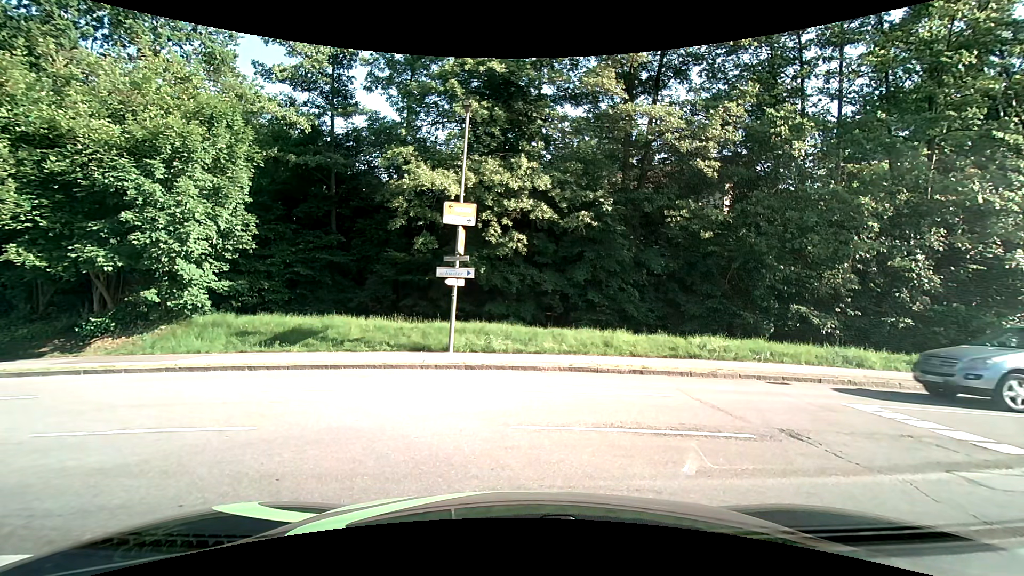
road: unclassified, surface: asphalt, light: Day
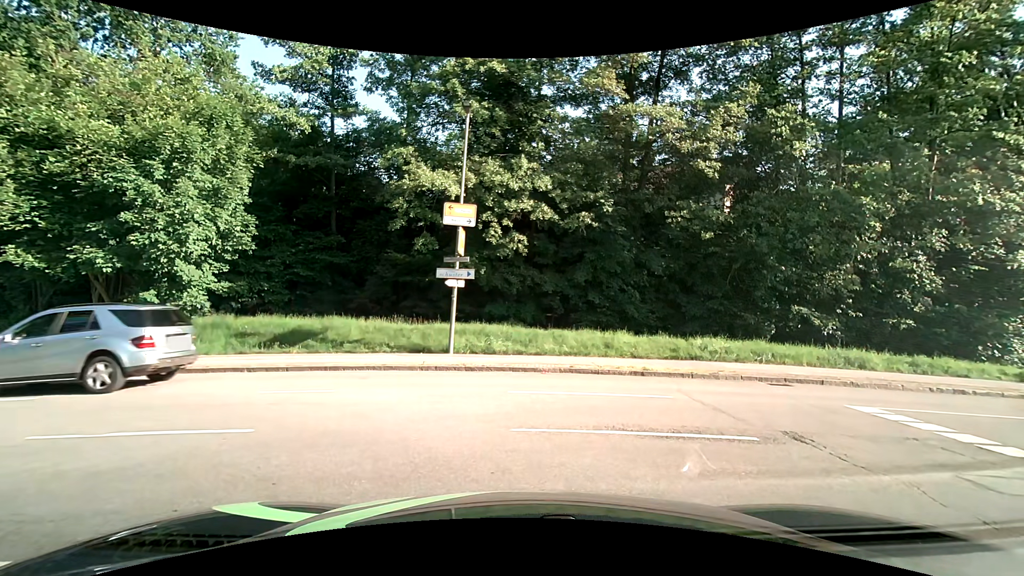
(0.0, 0.0) m; 0°
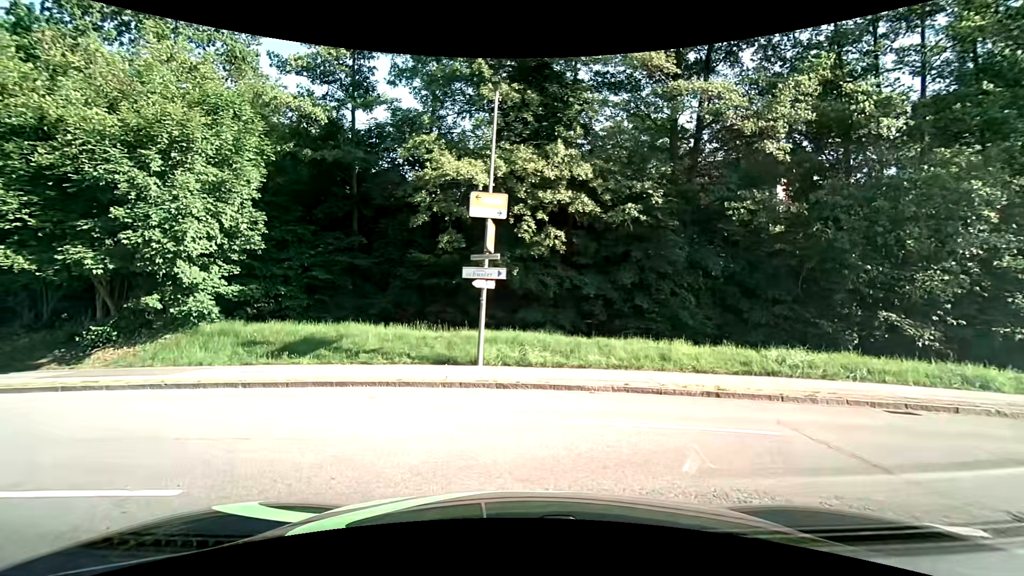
(-0.1, +2.4) m; -4°
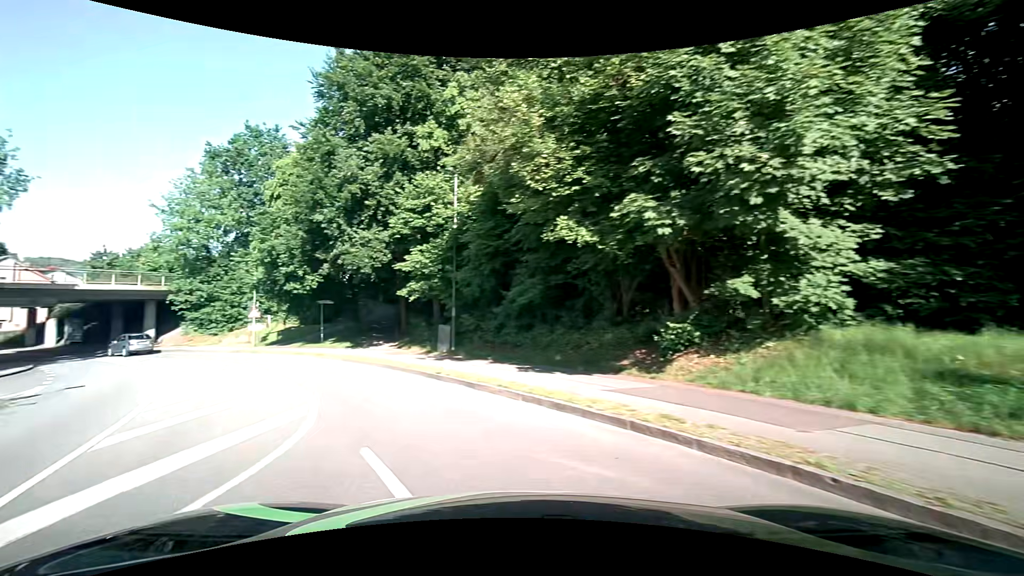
(-3.9, +8.1) m; -57°
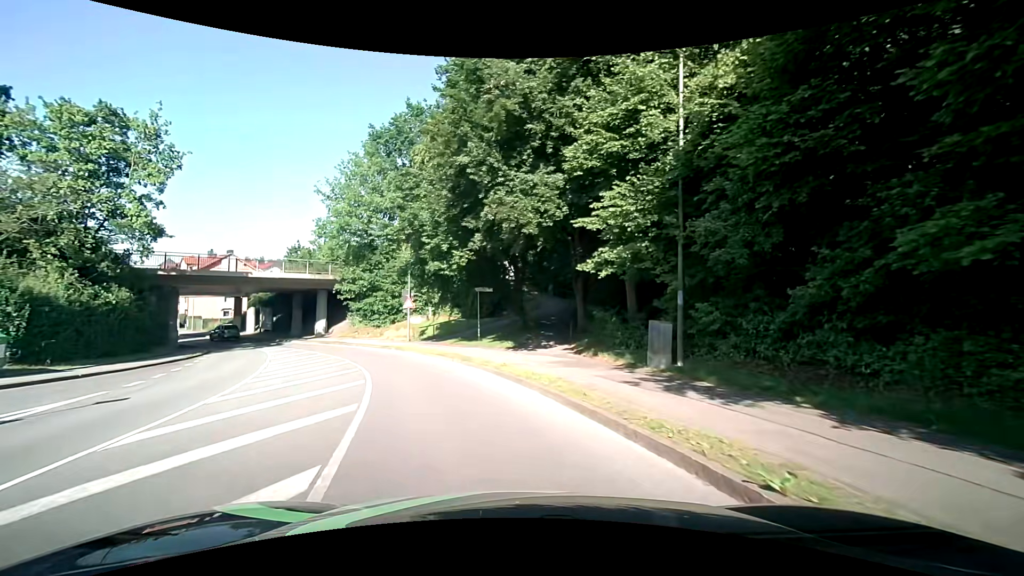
(-2.4, +9.5) m; -22°
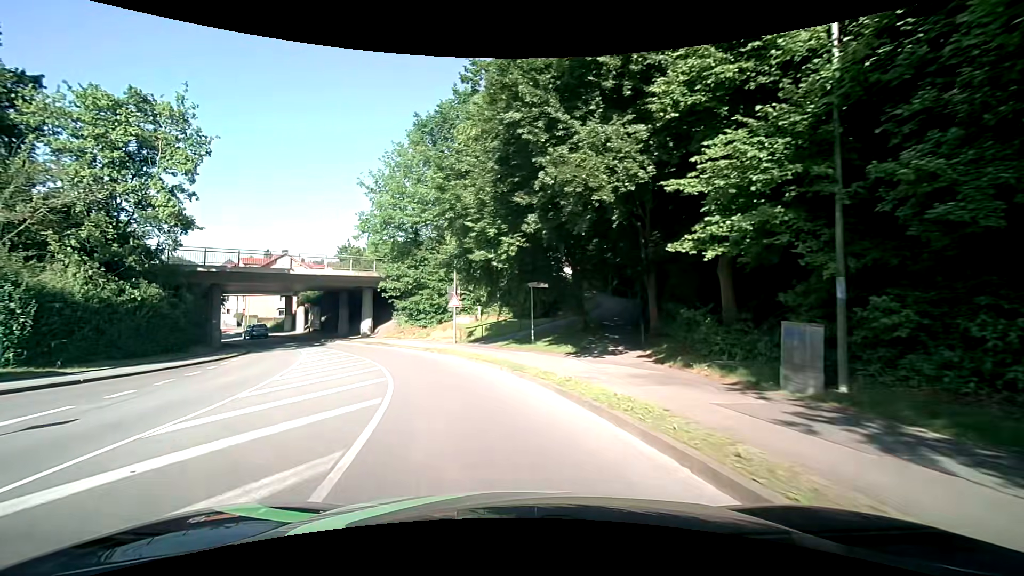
(-0.1, +3.9) m; -5°
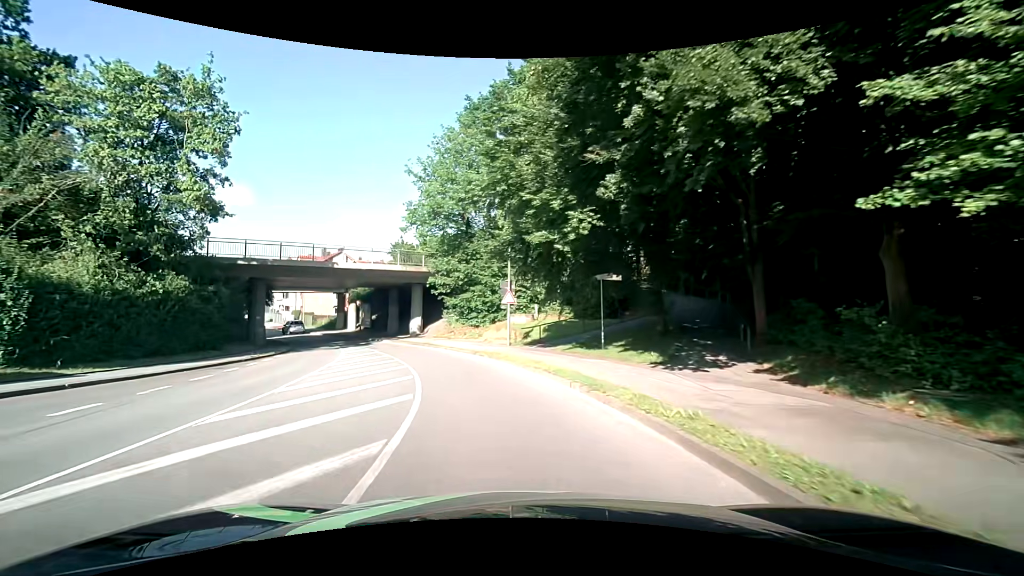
(-0.2, +4.2) m; -7°
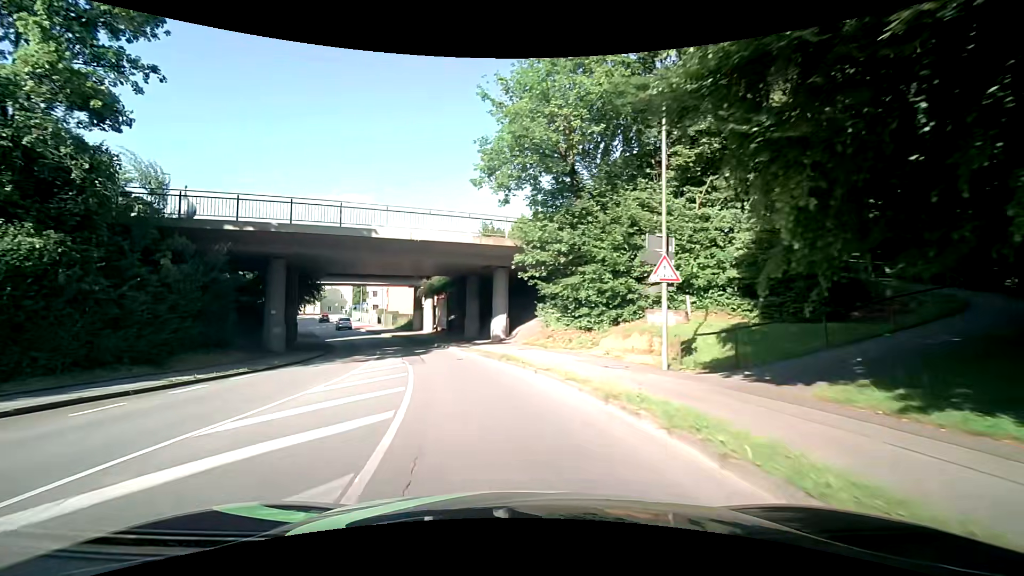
(-1.3, +14.2) m; -11°
